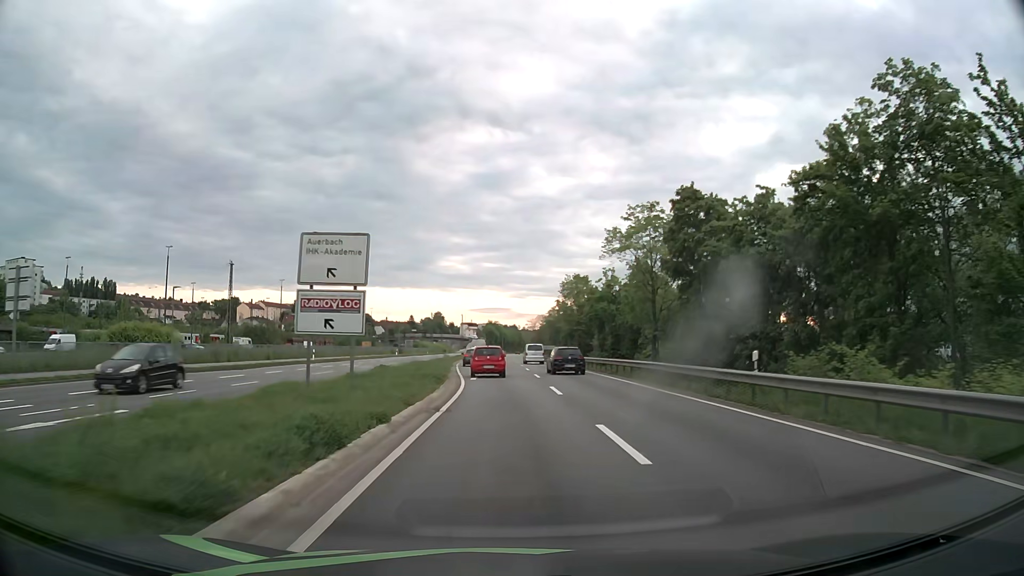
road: primary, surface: asphalt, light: Day
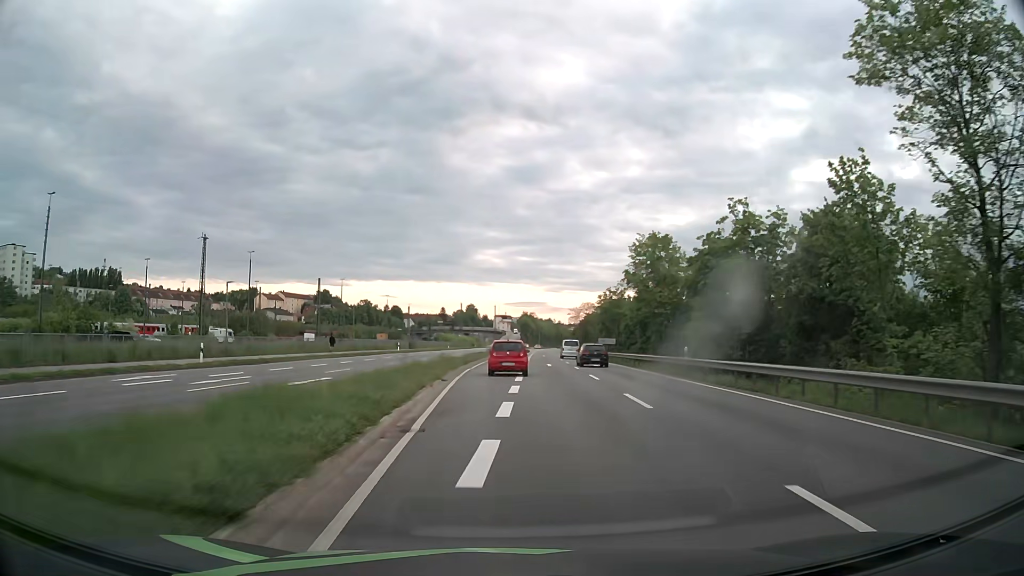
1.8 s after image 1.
(-0.8, +29.7) m; -3°
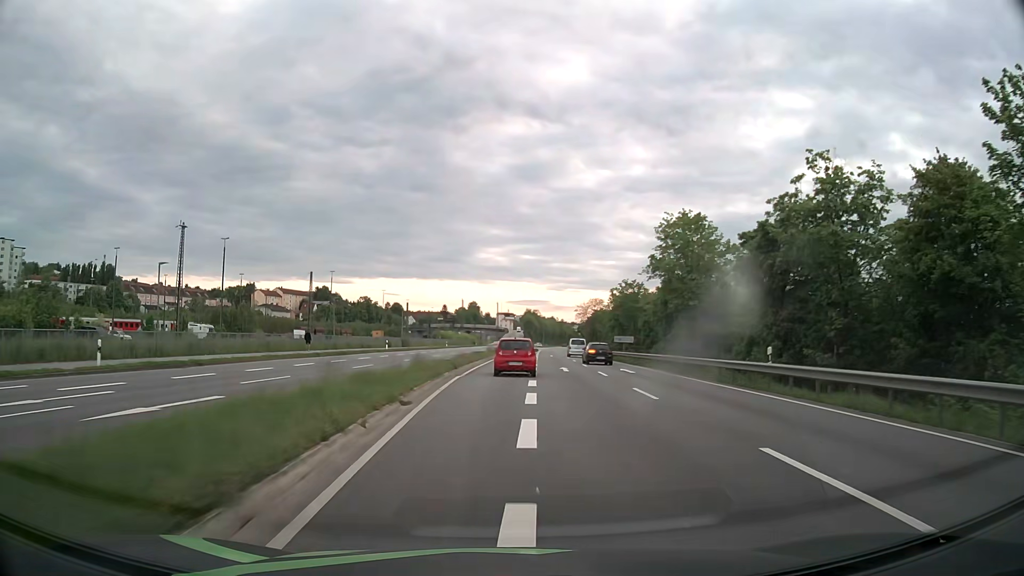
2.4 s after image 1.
(0.0, +9.8) m; 0°
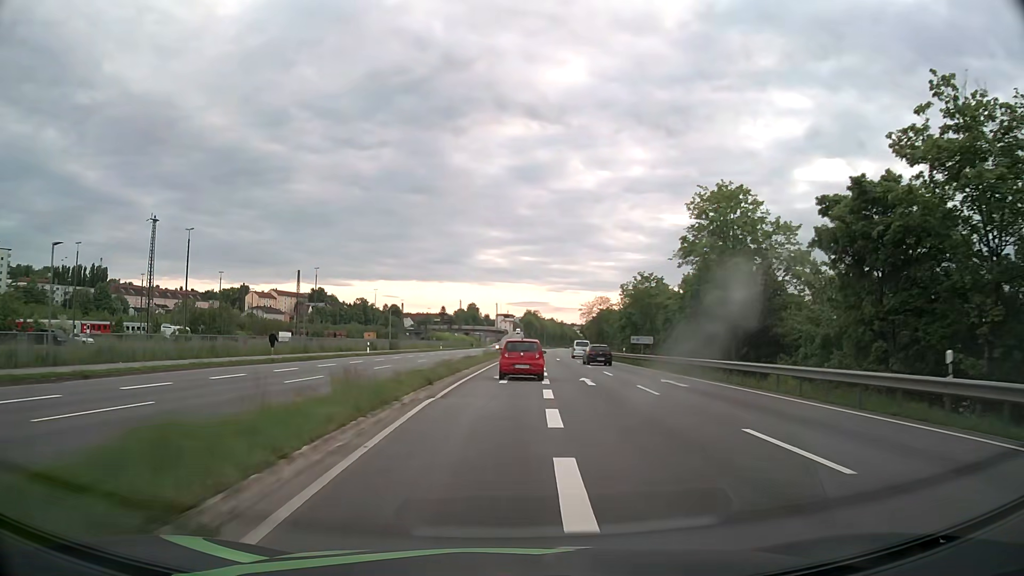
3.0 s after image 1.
(0.0, +9.7) m; 0°
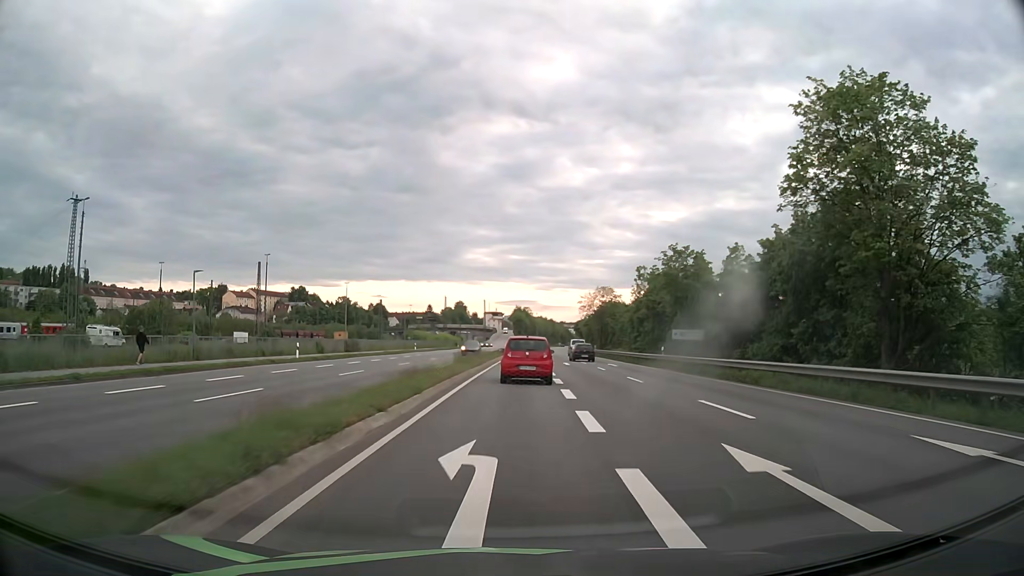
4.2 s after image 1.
(+0.1, +18.8) m; +1°
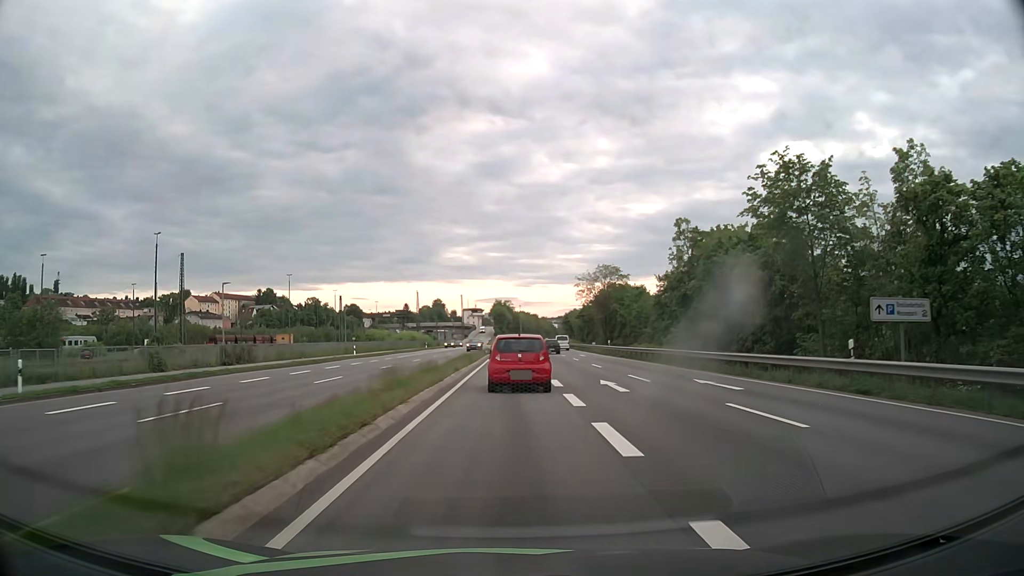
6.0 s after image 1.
(+0.5, +26.1) m; +2°
